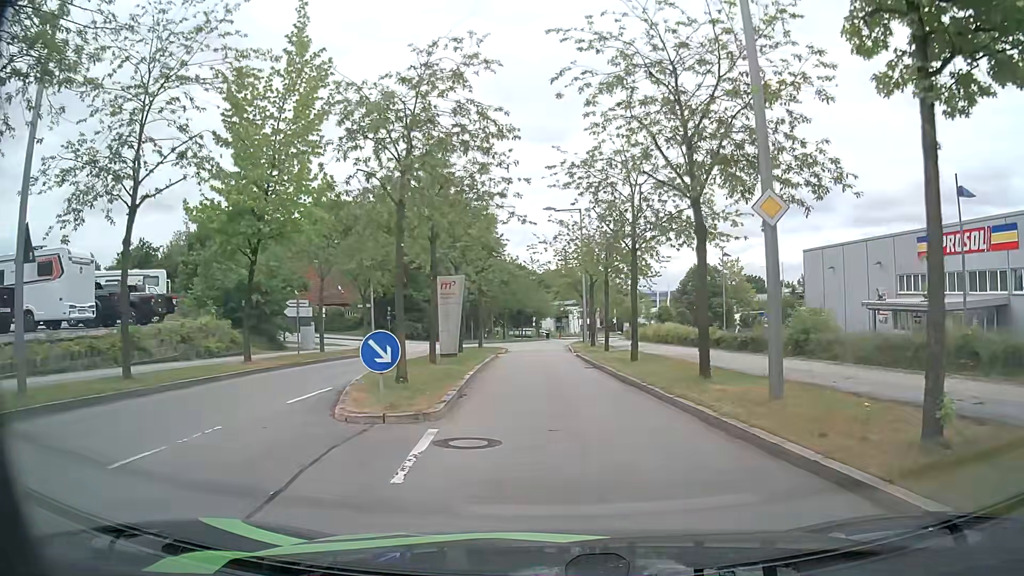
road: residential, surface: asphalt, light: Day
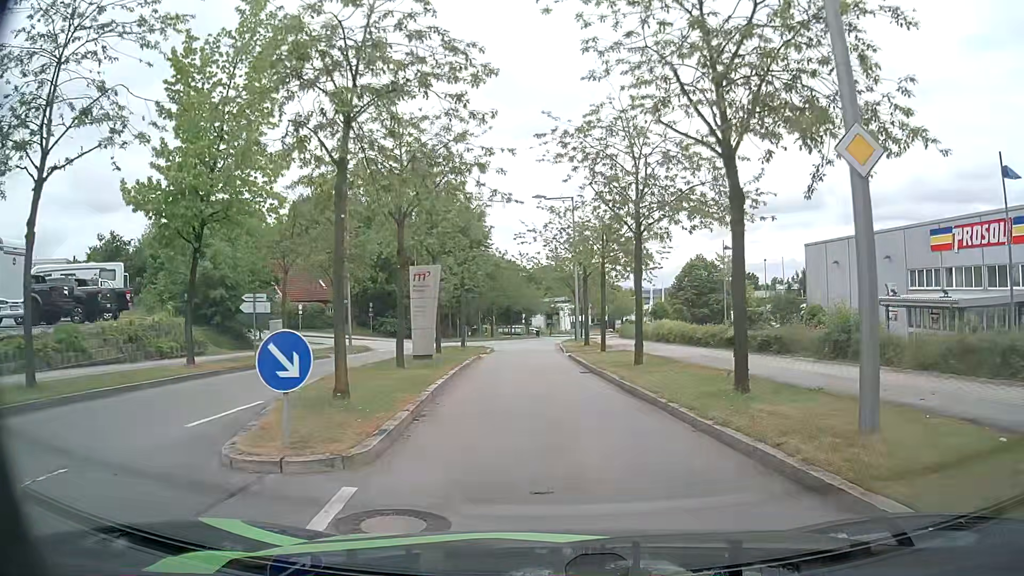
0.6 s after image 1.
(0.0, +3.3) m; +1°
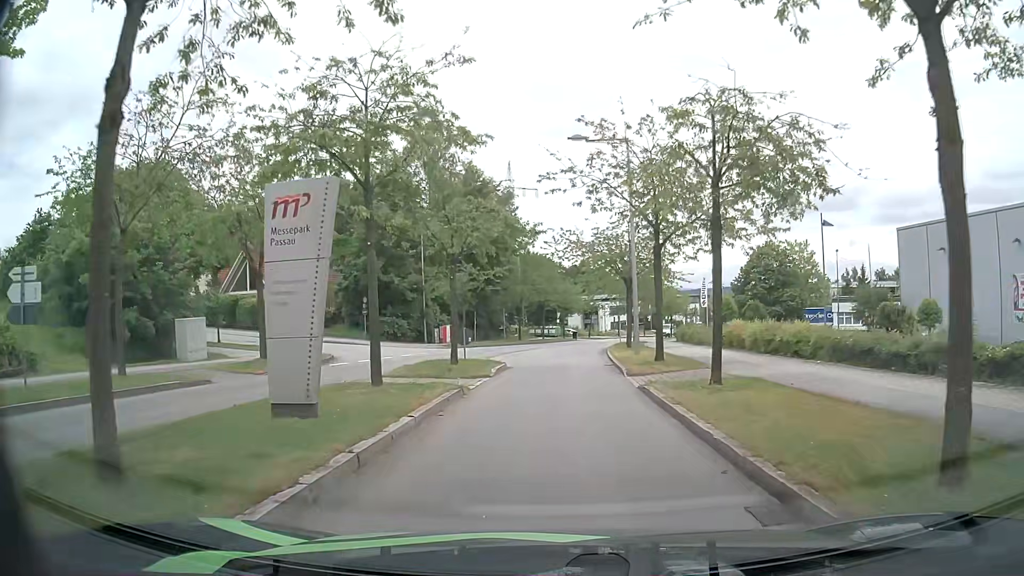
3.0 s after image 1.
(-0.4, +13.5) m; -3°
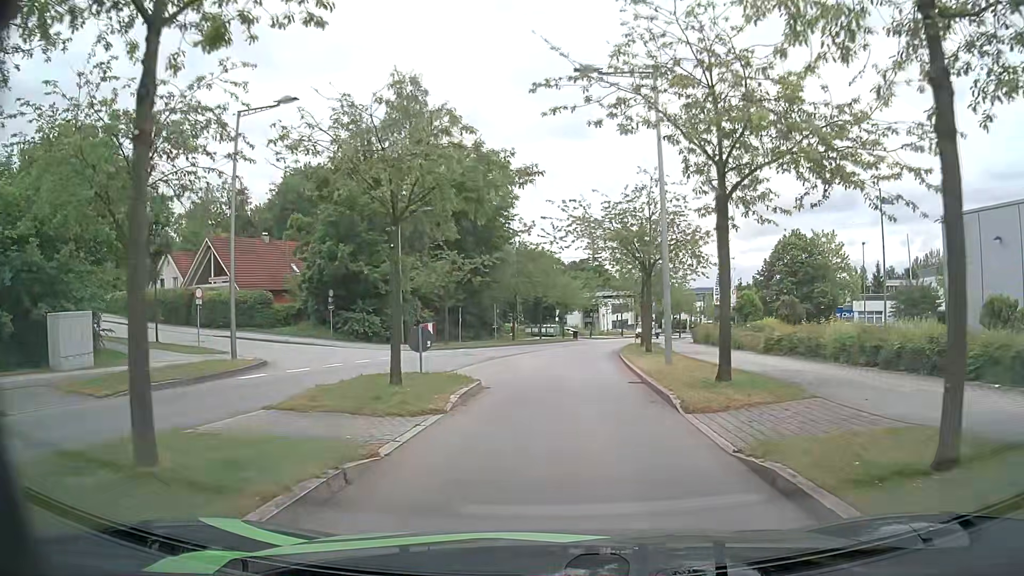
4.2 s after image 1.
(0.0, +7.9) m; -1°
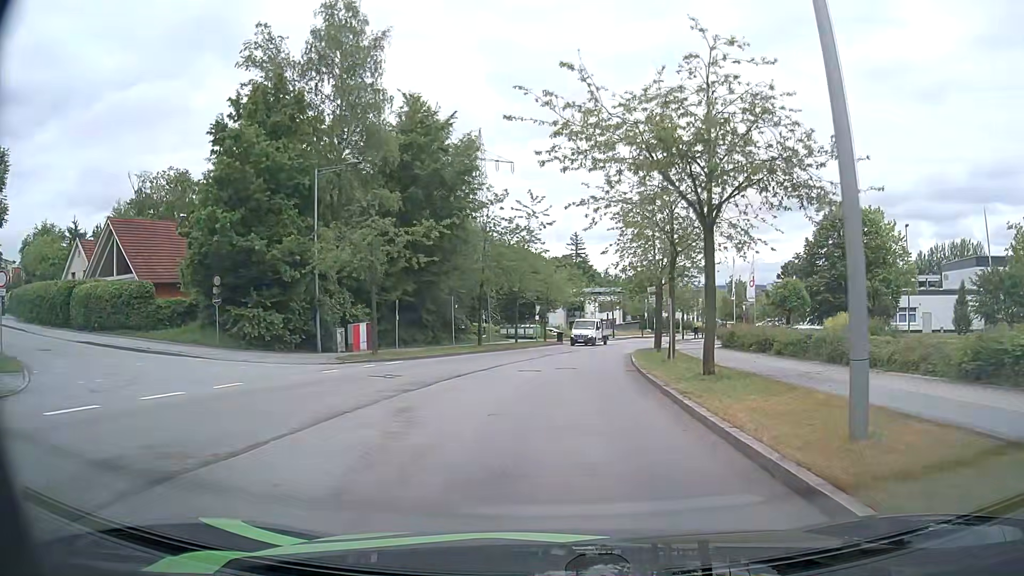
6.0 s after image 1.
(+0.4, +13.8) m; +2°
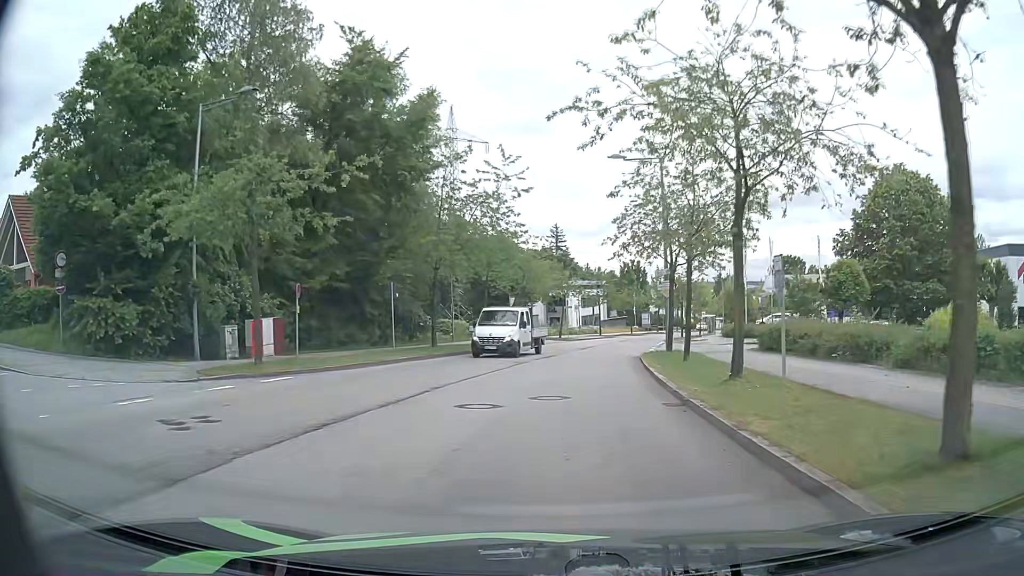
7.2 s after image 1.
(+0.2, +10.4) m; +2°
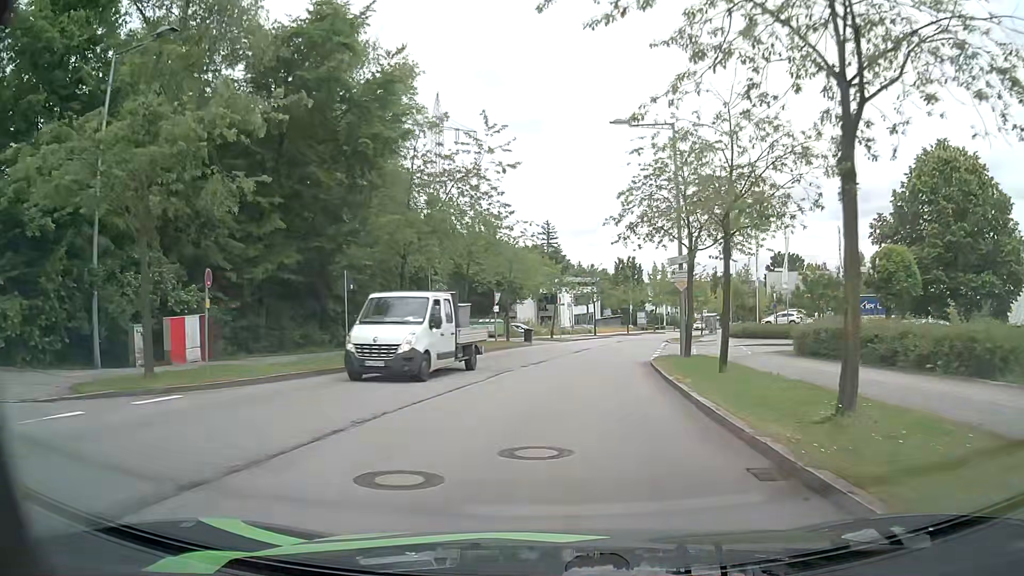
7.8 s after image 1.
(0.0, +5.4) m; +1°
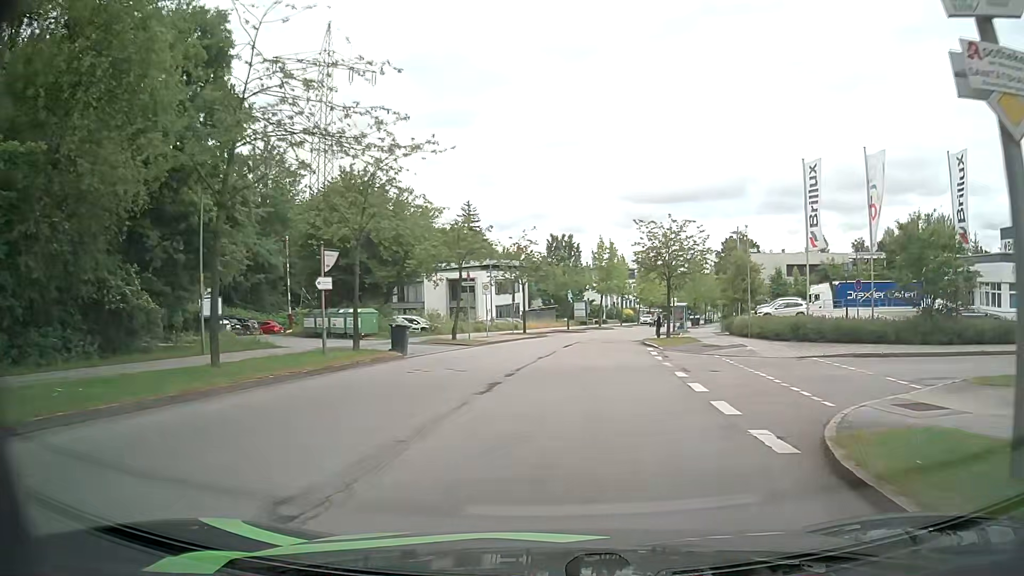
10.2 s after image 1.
(+0.9, +21.6) m; +6°
(0, +10) (+1, +20) (+2, +30) (+4, +40) (+6, +50) (+8, +59) (+11, +69) (+13, +79) (+16, +88) (+19, +98) m
